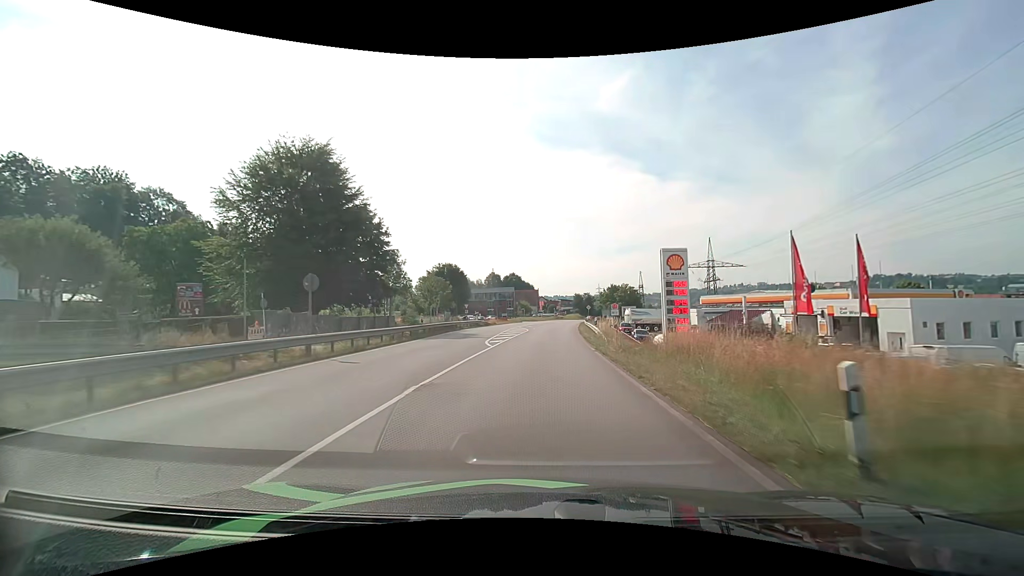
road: primary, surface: asphalt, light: Day
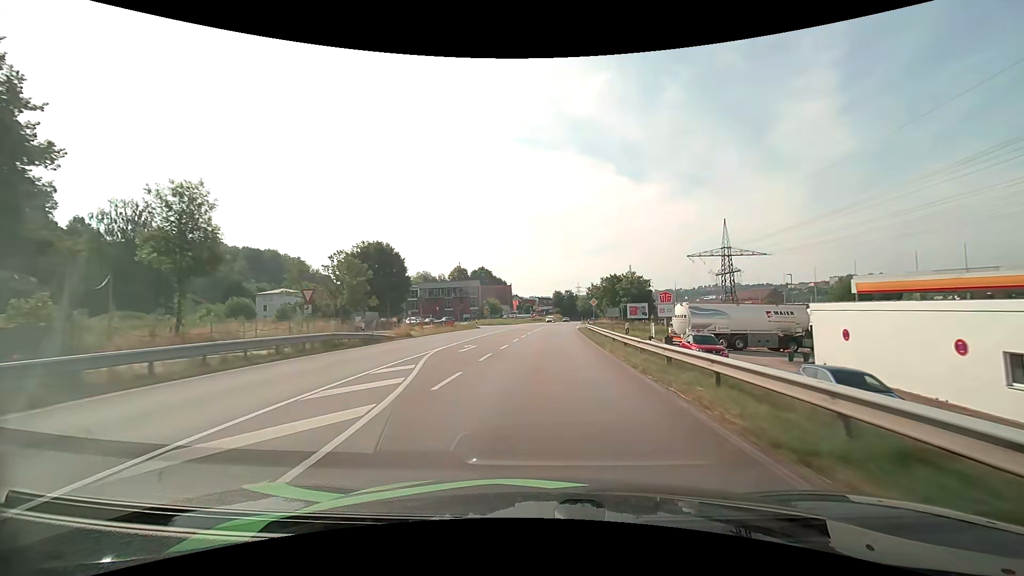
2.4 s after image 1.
(+0.9, +38.2) m; +3°
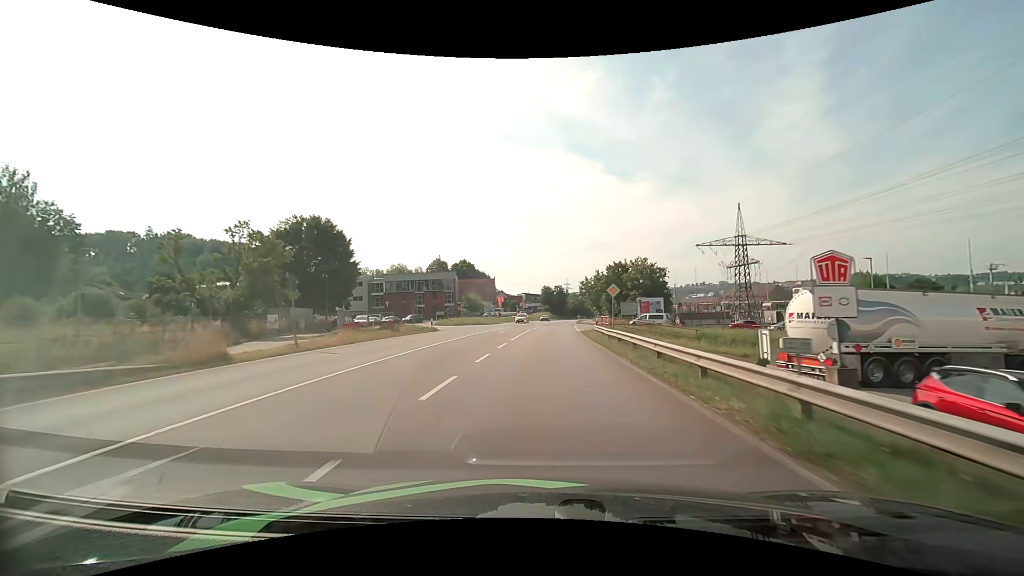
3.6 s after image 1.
(+0.2, +19.2) m; +1°
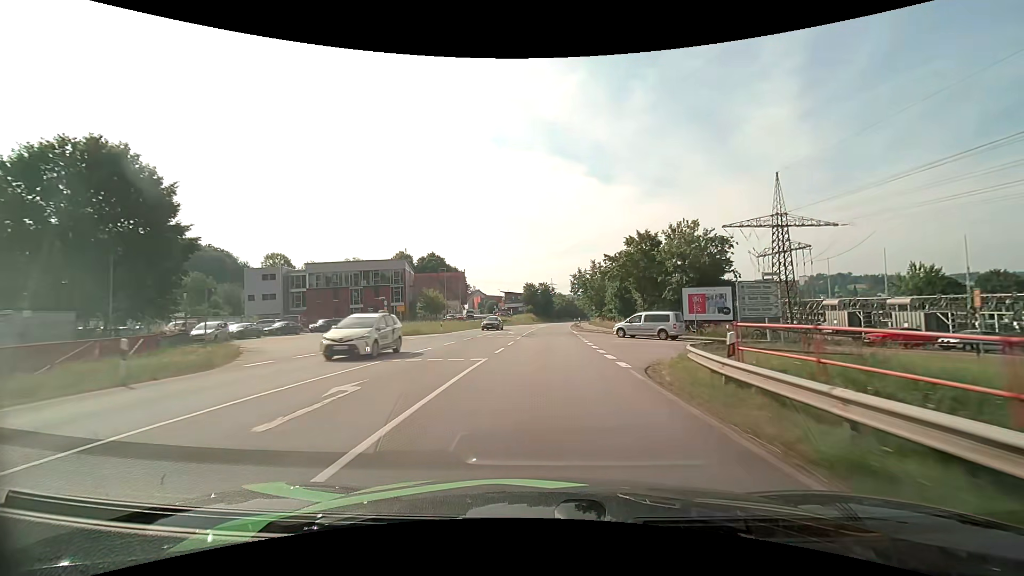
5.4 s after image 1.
(+0.5, +29.3) m; +2°
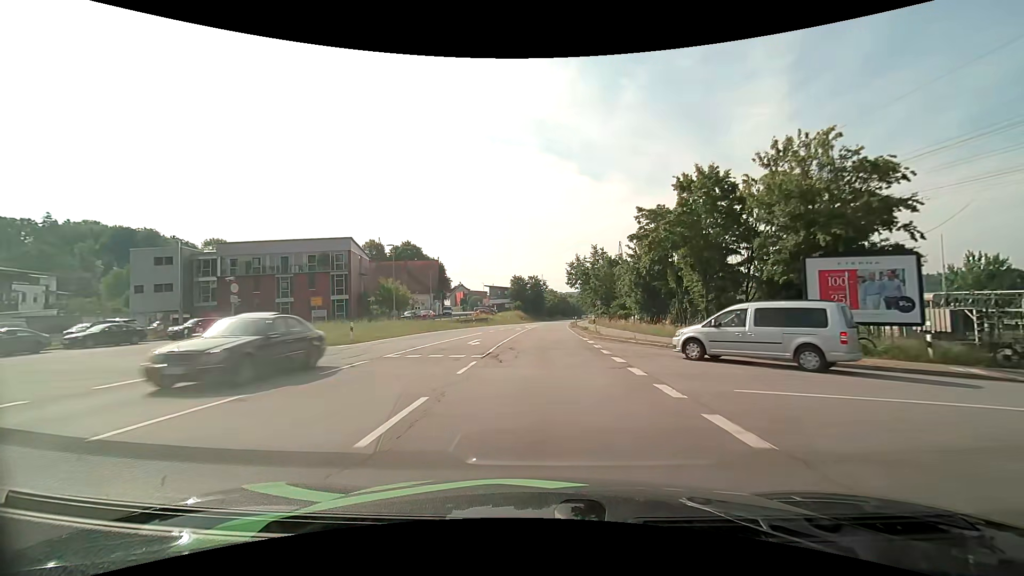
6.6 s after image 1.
(+0.2, +20.1) m; +1°
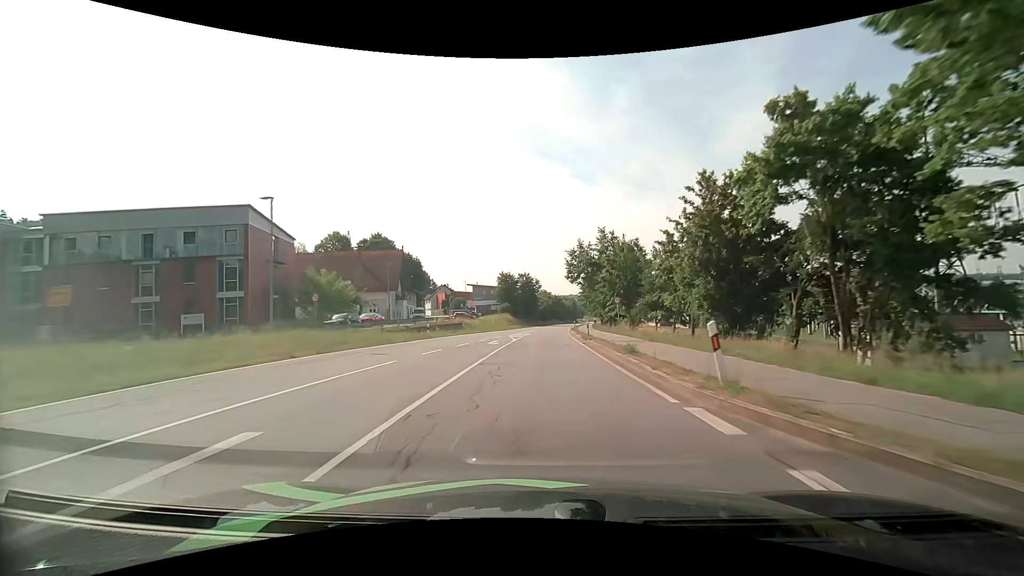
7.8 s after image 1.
(+0.2, +20.6) m; +1°
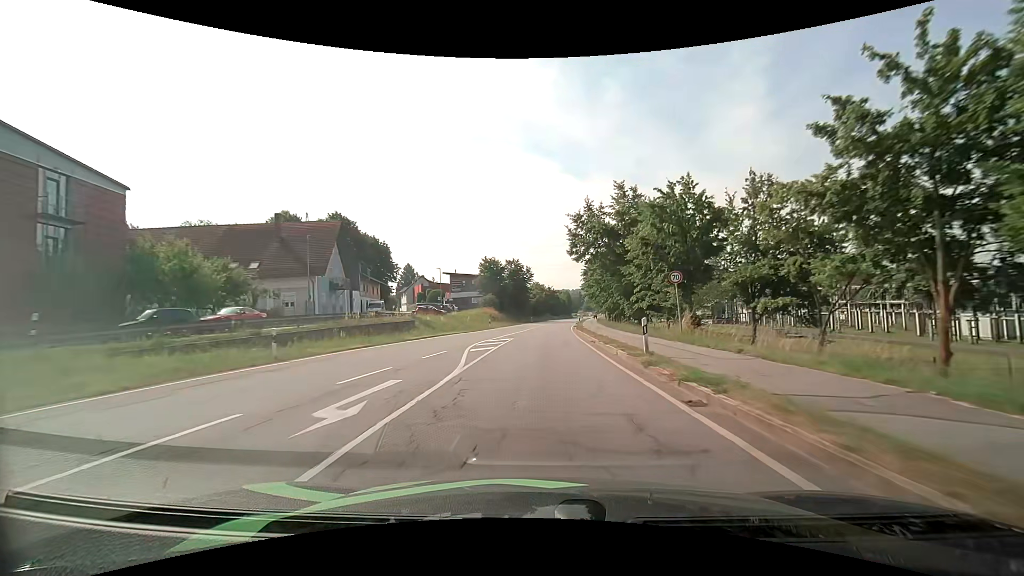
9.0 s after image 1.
(+0.1, +21.0) m; +1°
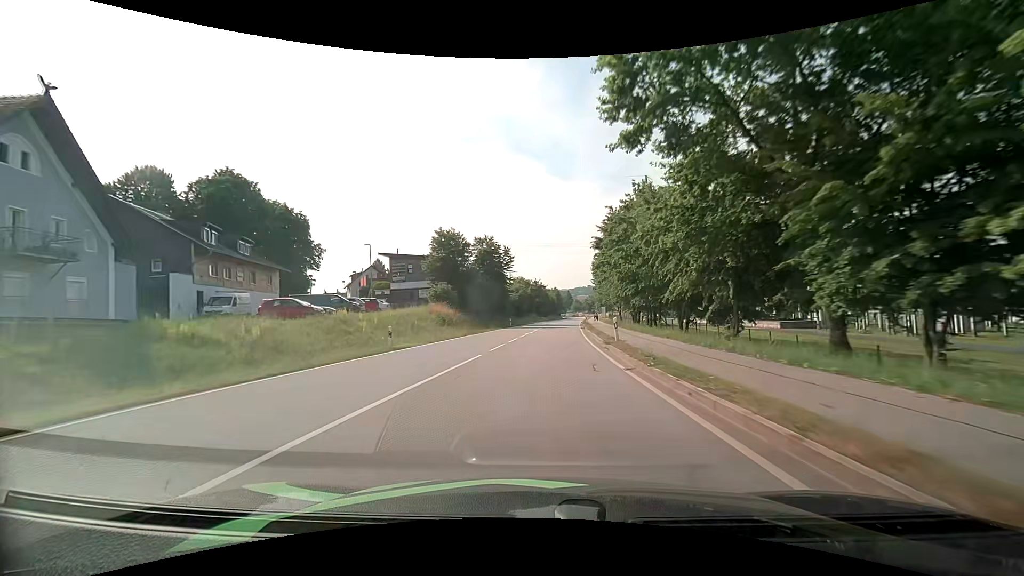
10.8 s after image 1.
(+0.3, +32.2) m; +1°
(0, +10) (0, +20) (+1, +30) (+1, +40) (+2, +50) (+2, +60) (+3, +70) (+4, +80) (+5, +90) (+6, +100) m
